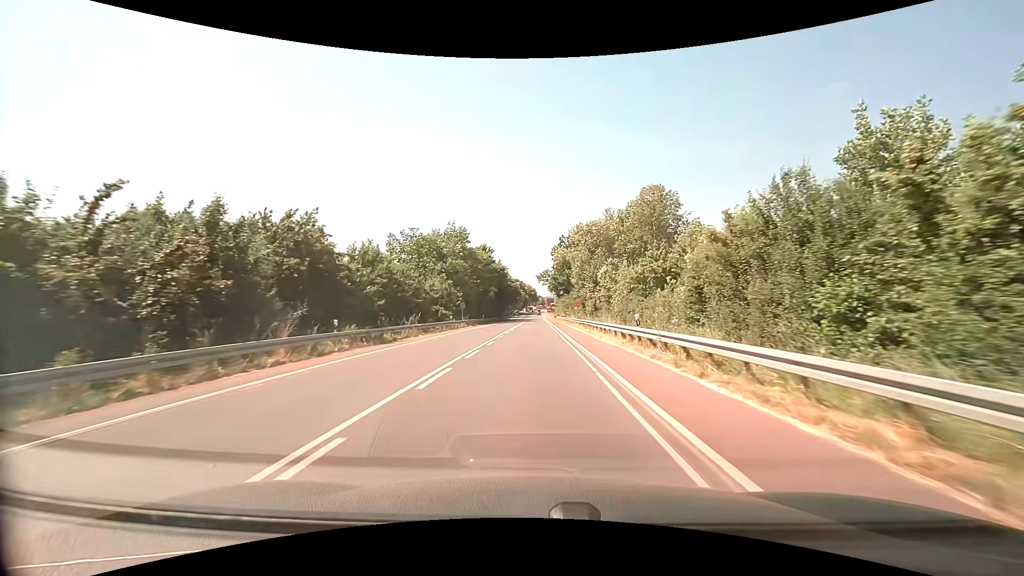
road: secondary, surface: asphalt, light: Day
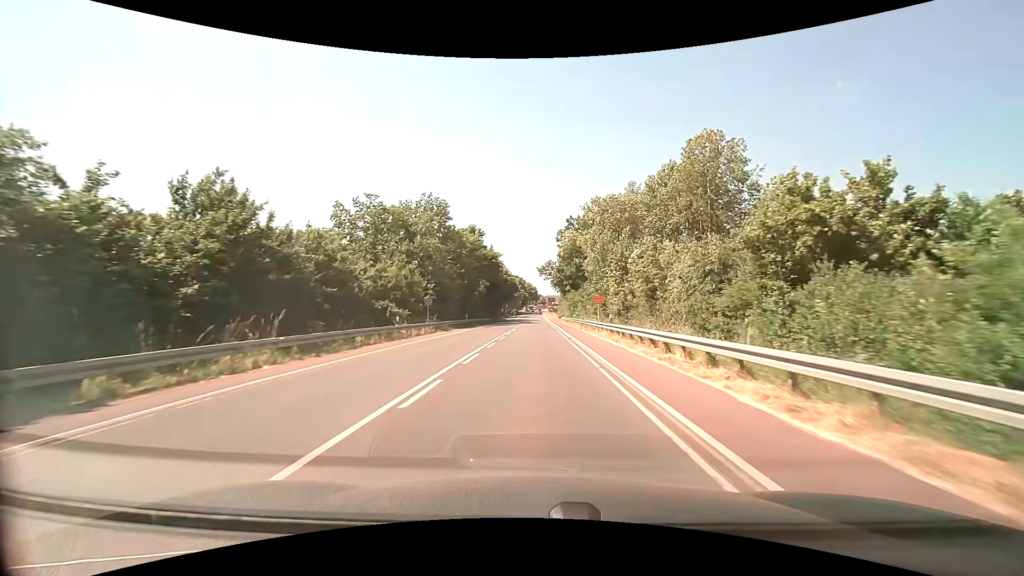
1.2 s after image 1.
(0.0, +19.4) m; 0°
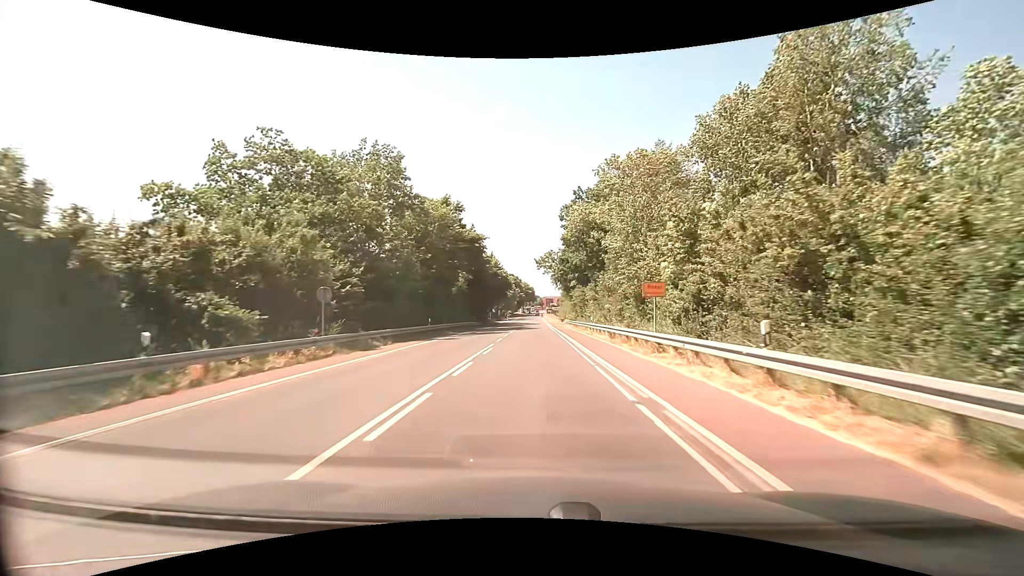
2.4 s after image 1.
(+0.1, +19.2) m; 0°
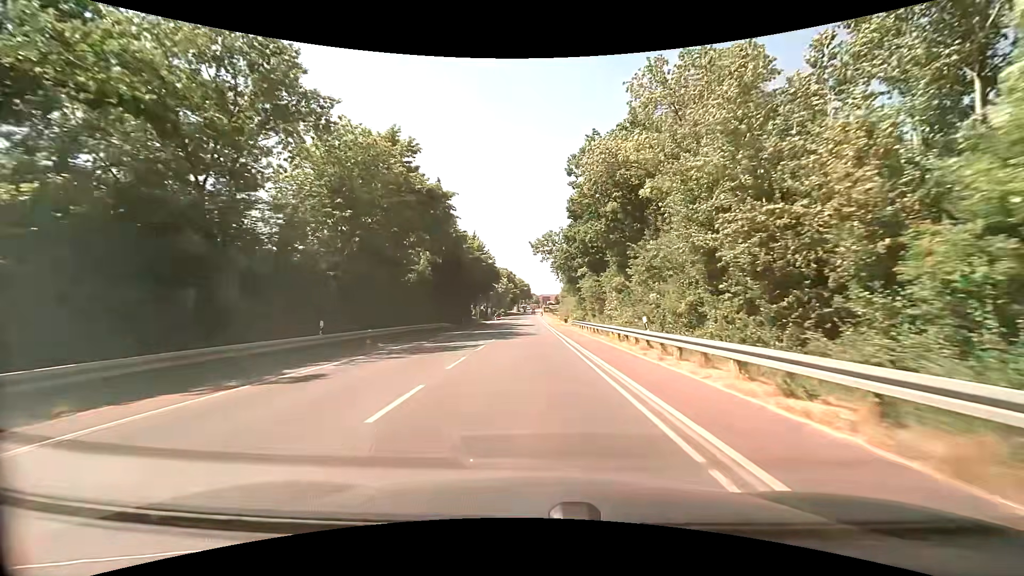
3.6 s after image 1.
(+0.1, +19.1) m; 0°
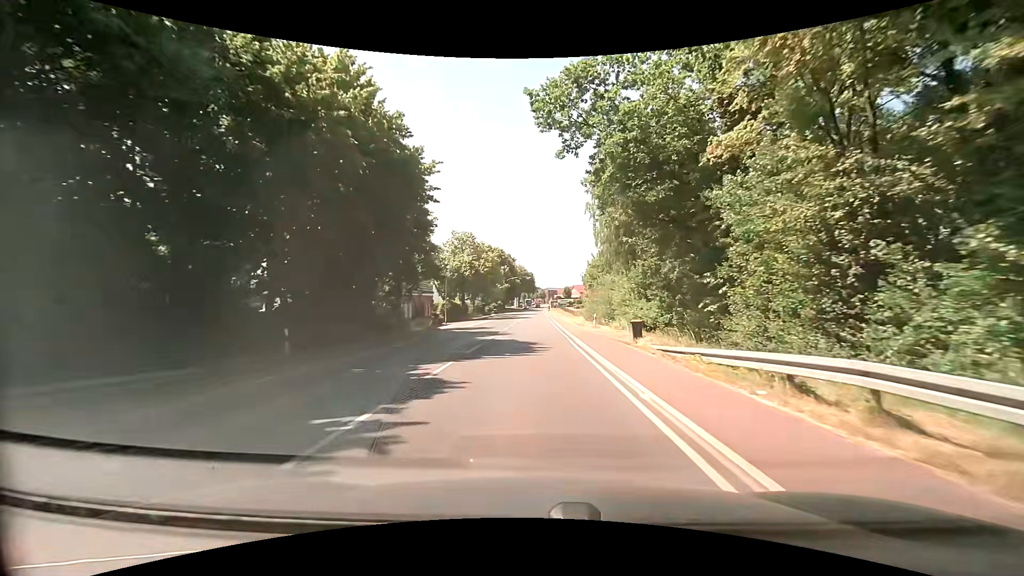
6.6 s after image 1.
(+0.3, +43.7) m; 0°
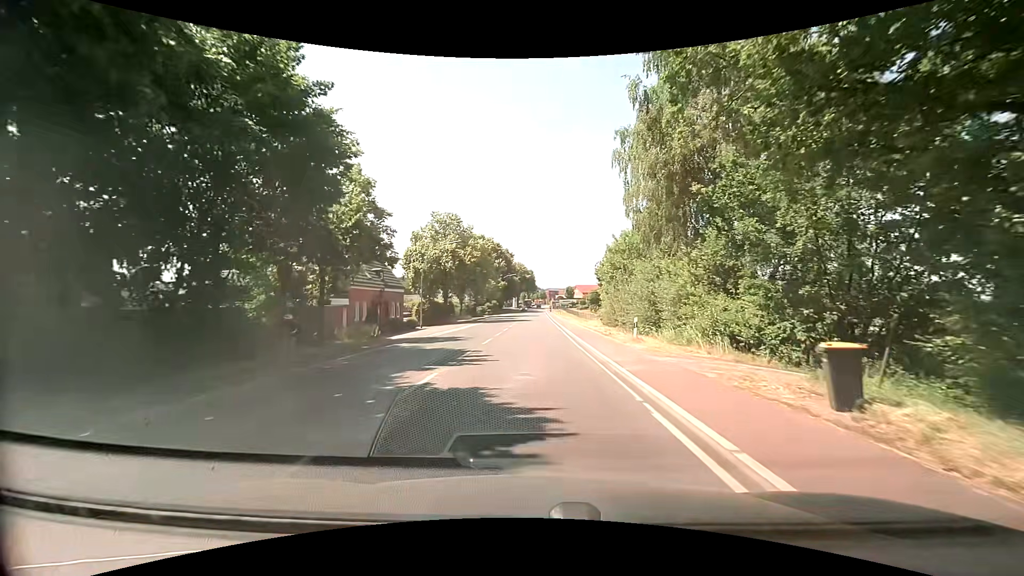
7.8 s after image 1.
(-0.1, +14.0) m; -1°
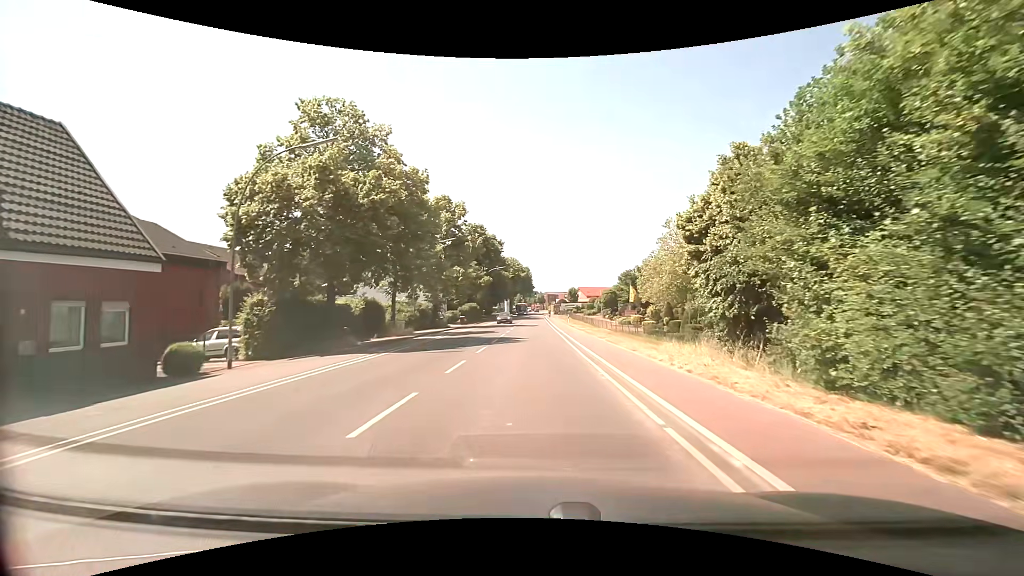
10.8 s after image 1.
(+0.4, +31.8) m; +1°
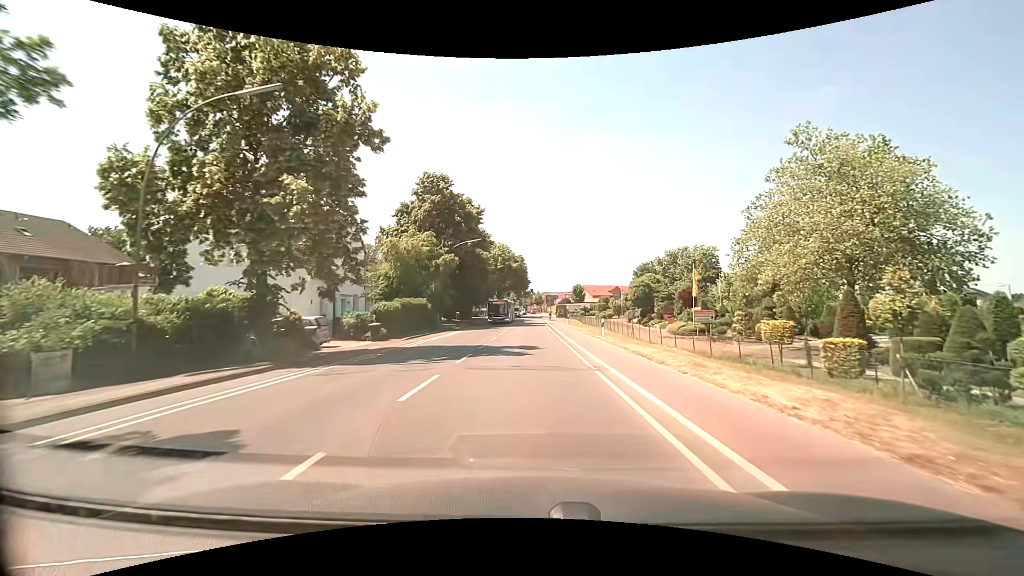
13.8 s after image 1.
(0.0, +33.5) m; 0°
(0, +10) (0, +20) (0, +30) (0, +40) (0, +50) (0, +60) (0, +70) (0, +80) (-1, +90) (-1, +100) m
